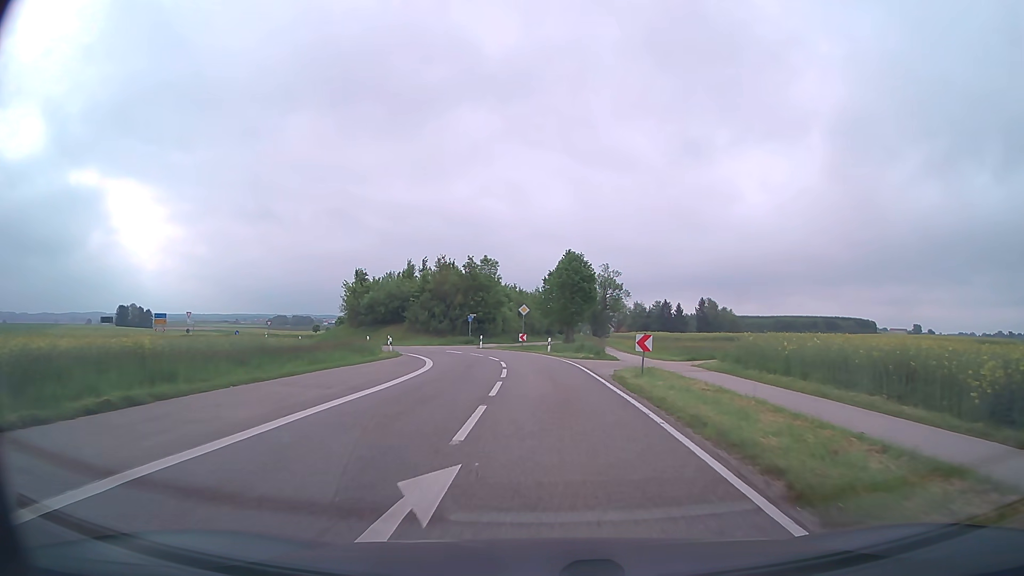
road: tertiary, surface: asphalt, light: Day
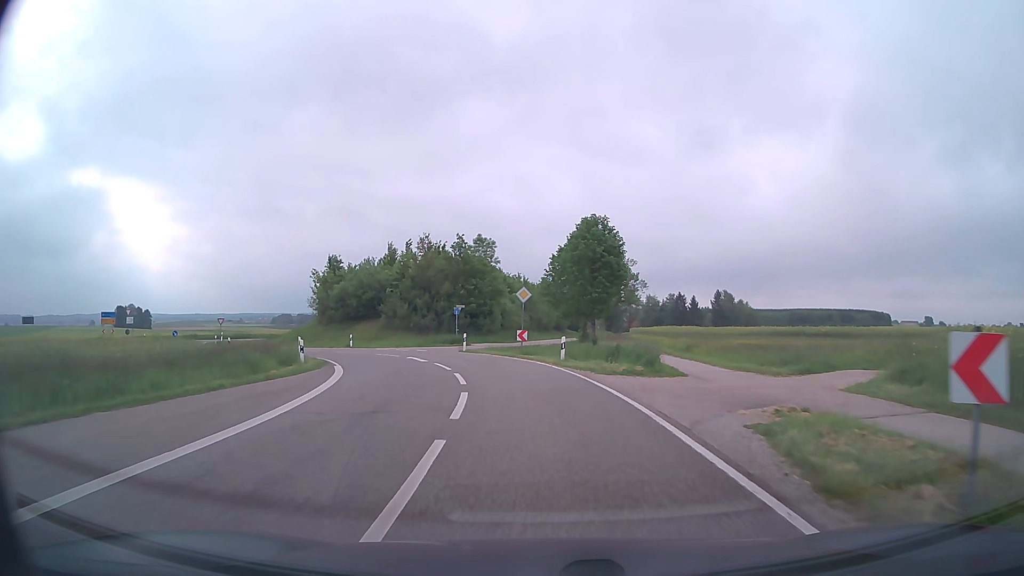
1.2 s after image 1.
(0.0, +15.9) m; 0°
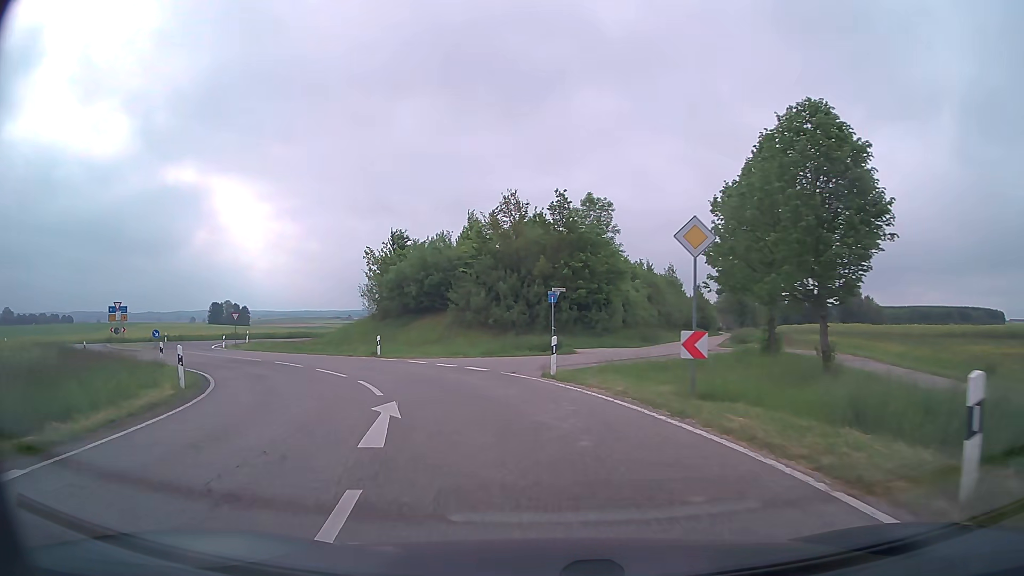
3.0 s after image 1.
(-1.3, +20.3) m; -10°
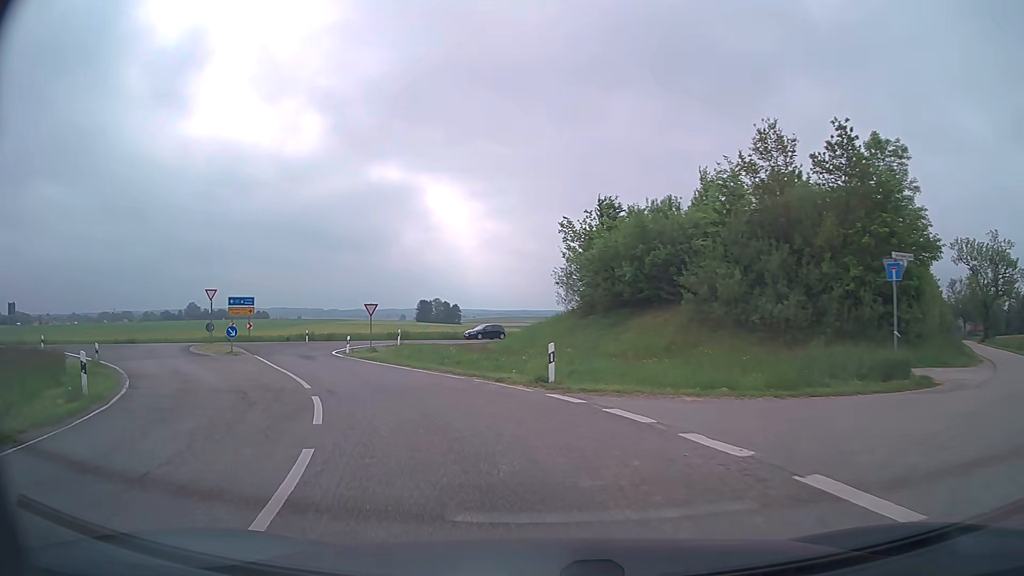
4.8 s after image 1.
(-2.4, +16.2) m; -18°
(-1, +10) (-5, +19) (-9, +28) (-14, +37) (-21, +44) (-31, +44) (-39, +39) (-47, +33) (-55, +26) (-63, +20) m
